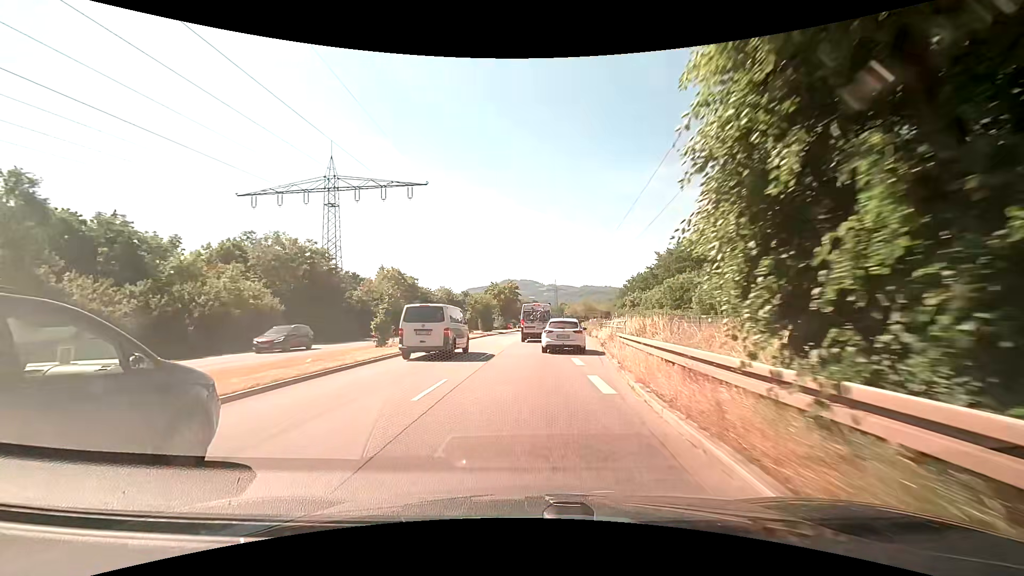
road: primary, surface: asphalt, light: Day
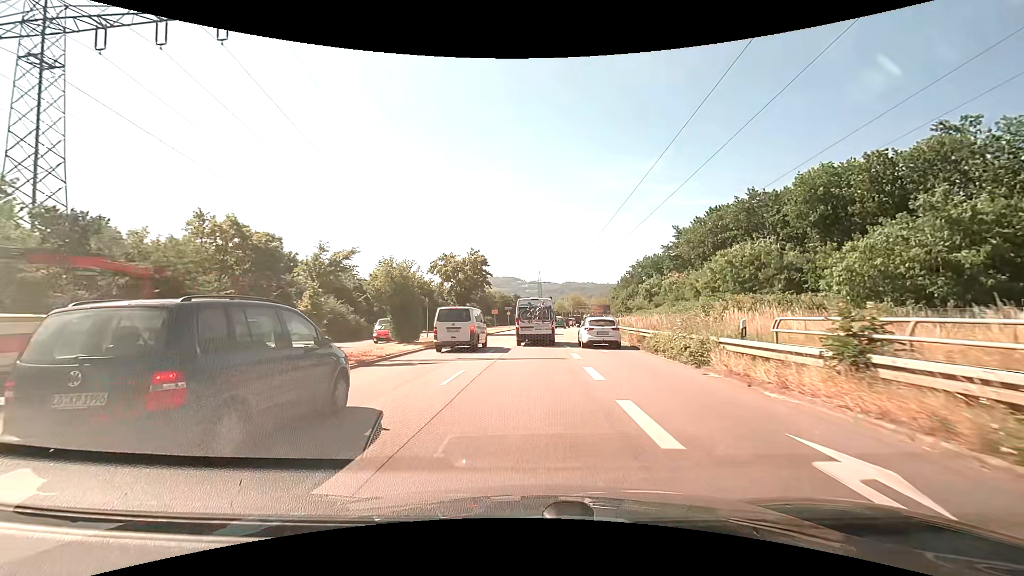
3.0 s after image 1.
(+0.8, +33.8) m; +2°
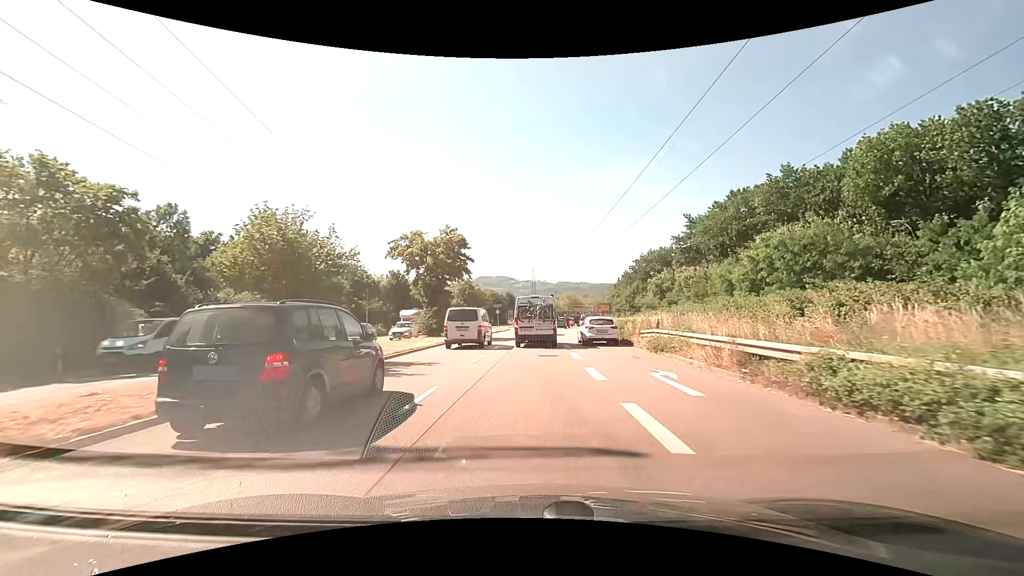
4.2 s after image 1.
(+0.1, +12.2) m; +1°
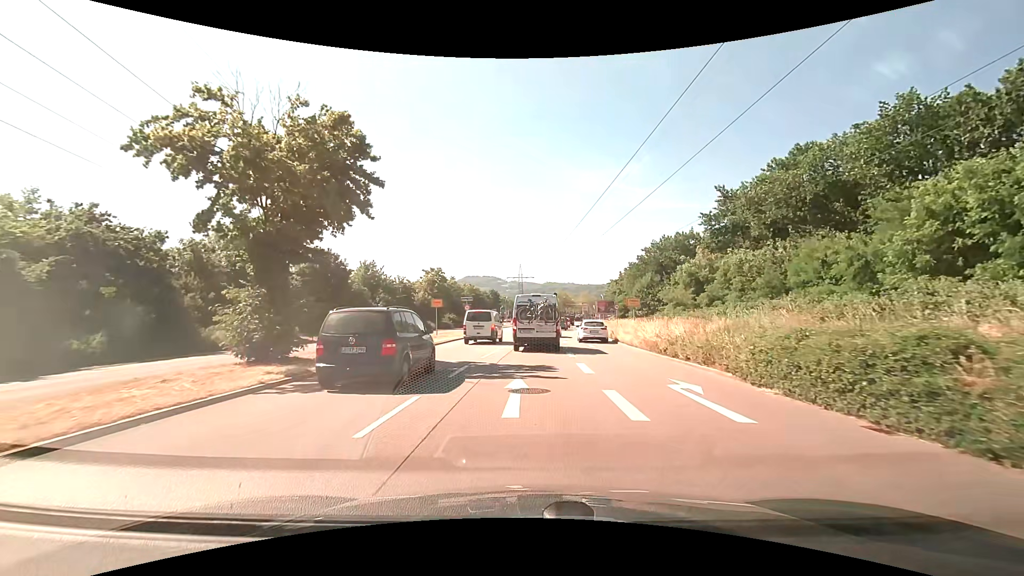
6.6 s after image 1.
(+0.3, +22.3) m; +1°
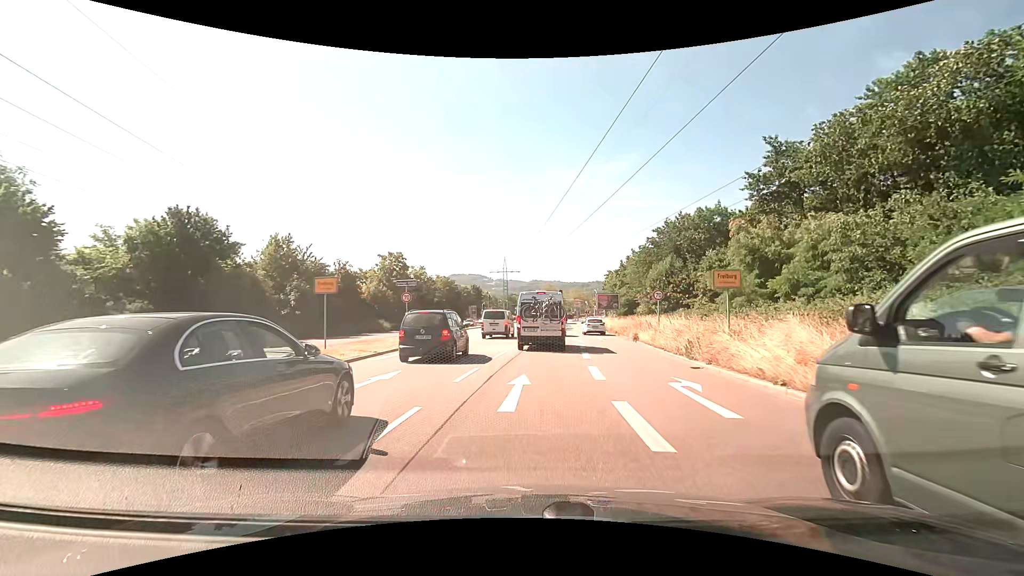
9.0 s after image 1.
(+0.3, +19.4) m; +2°
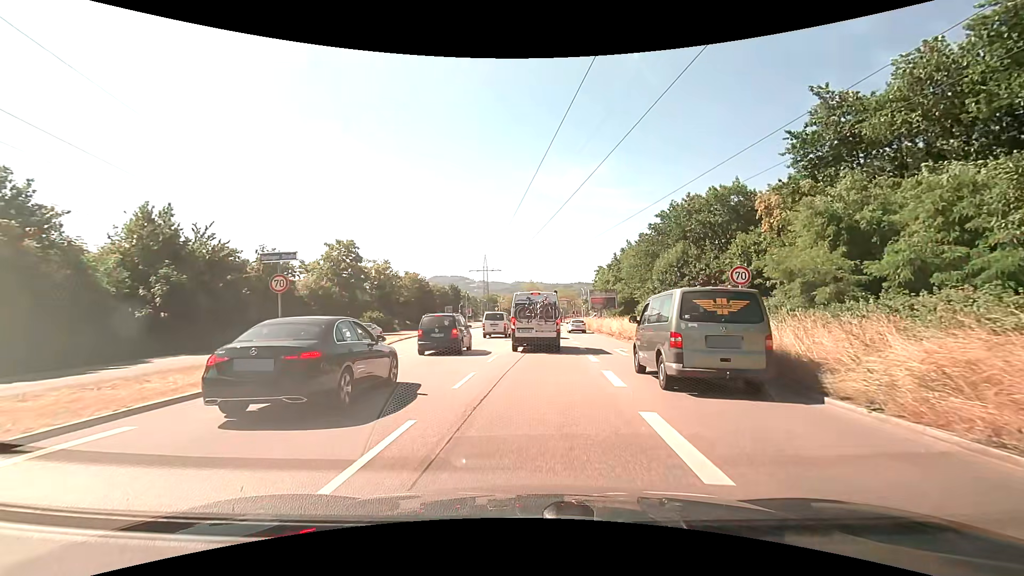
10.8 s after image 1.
(+0.2, +13.0) m; +2°
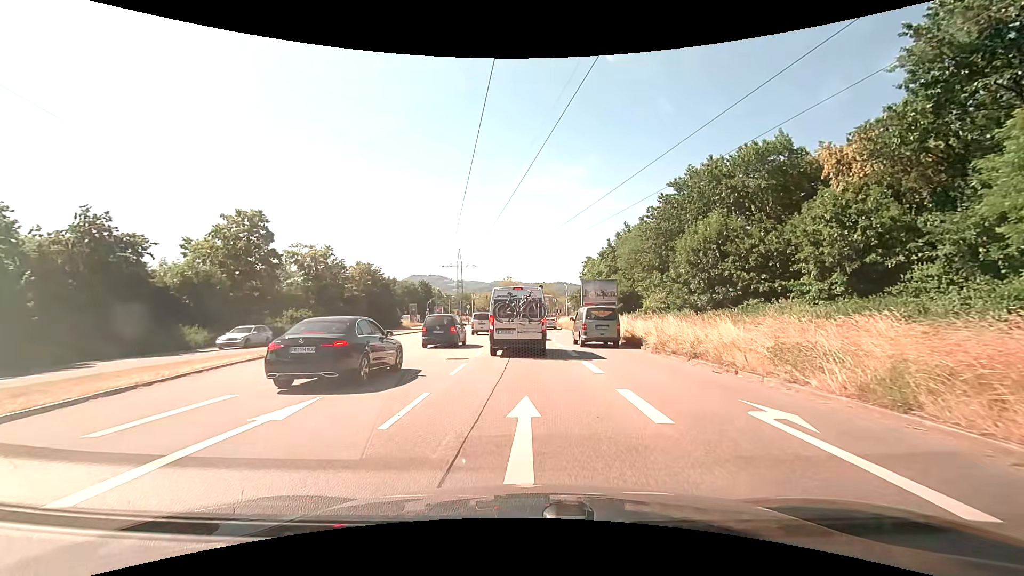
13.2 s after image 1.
(+0.3, +15.8) m; +3°
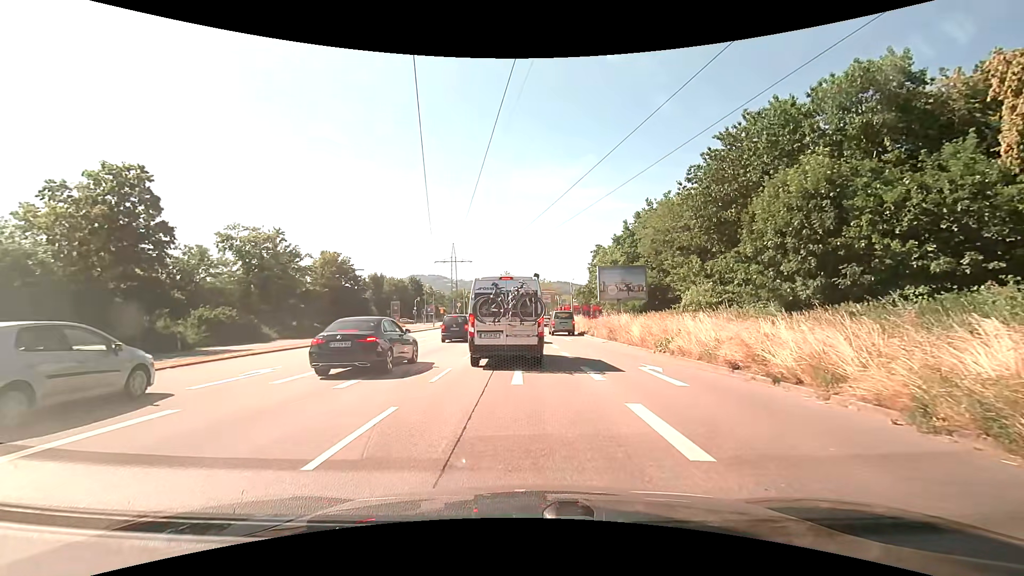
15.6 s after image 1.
(0.0, +13.5) m; 0°
